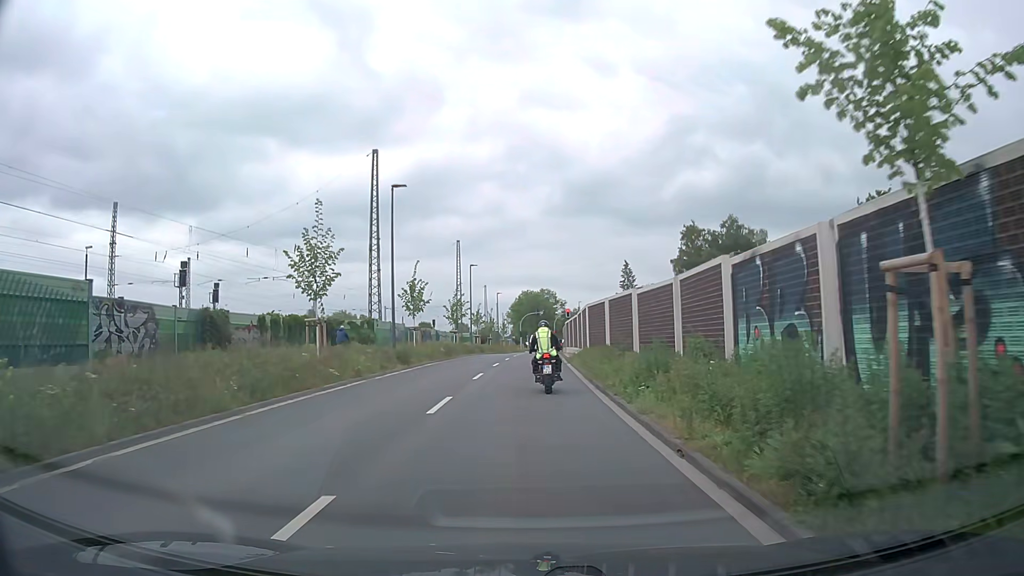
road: secondary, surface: asphalt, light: Day
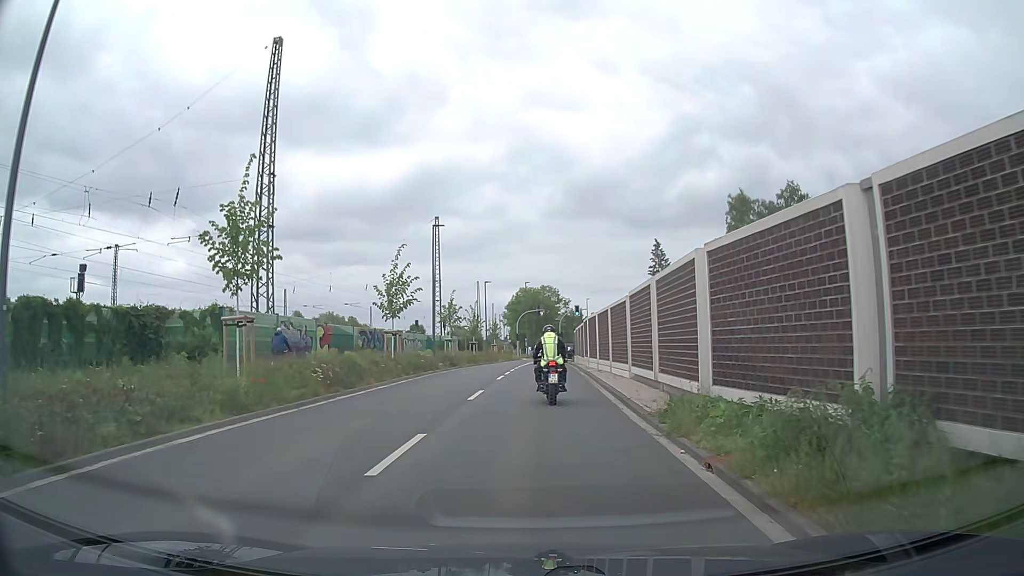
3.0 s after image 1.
(-0.1, +22.5) m; 0°
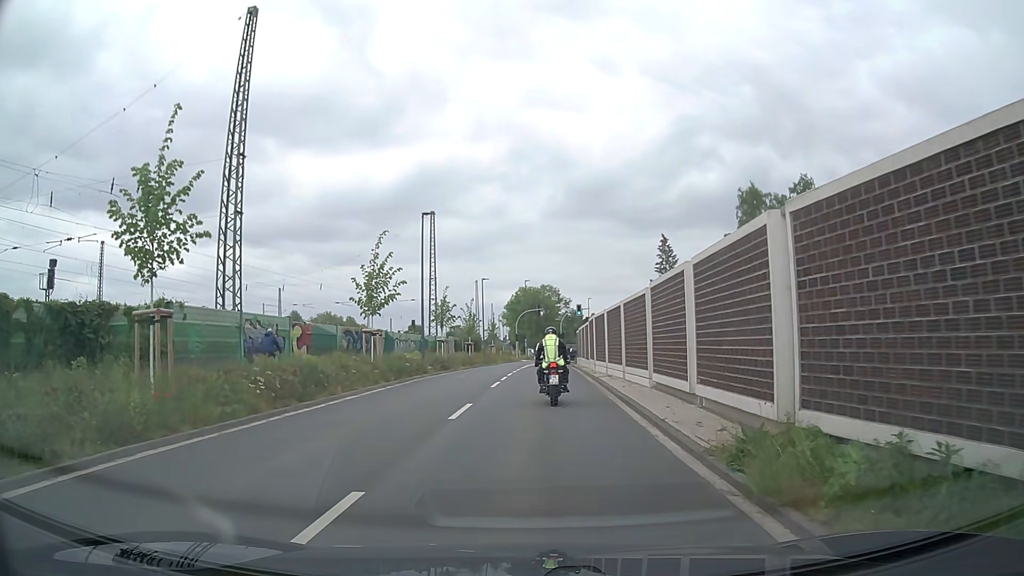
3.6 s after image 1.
(0.0, +3.6) m; 0°
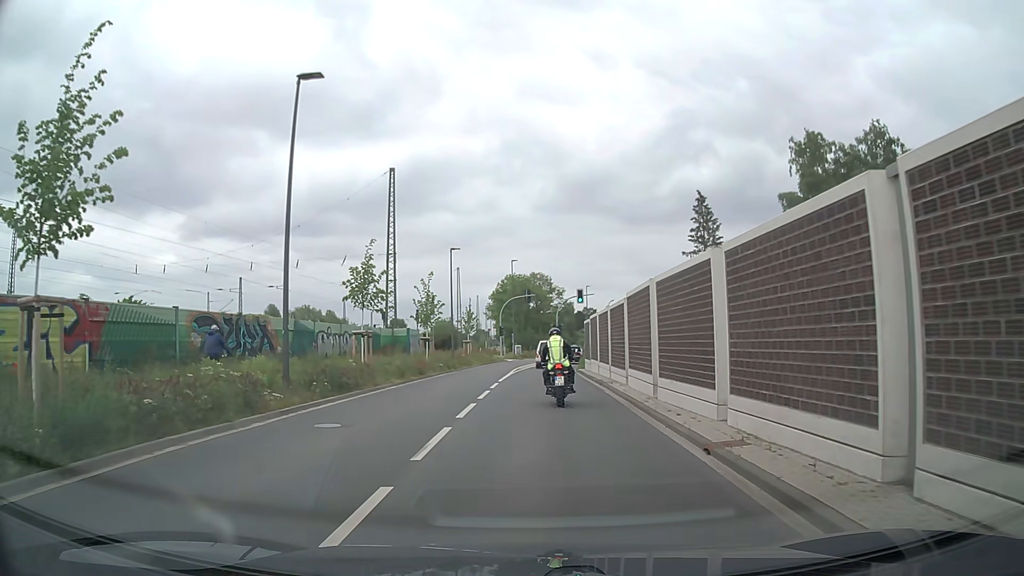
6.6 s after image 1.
(+0.2, +17.7) m; +2°
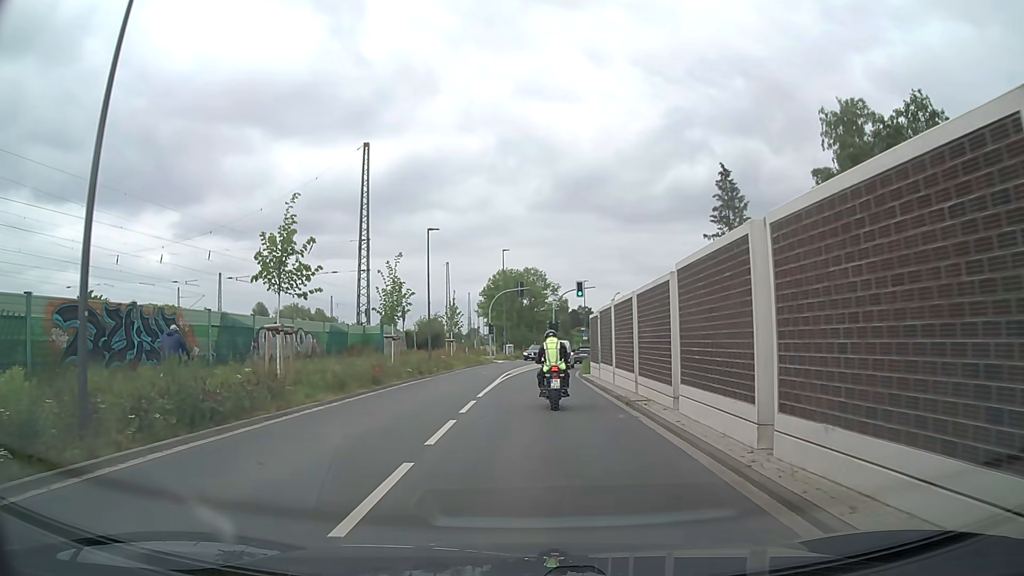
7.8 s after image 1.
(0.0, +7.6) m; 0°
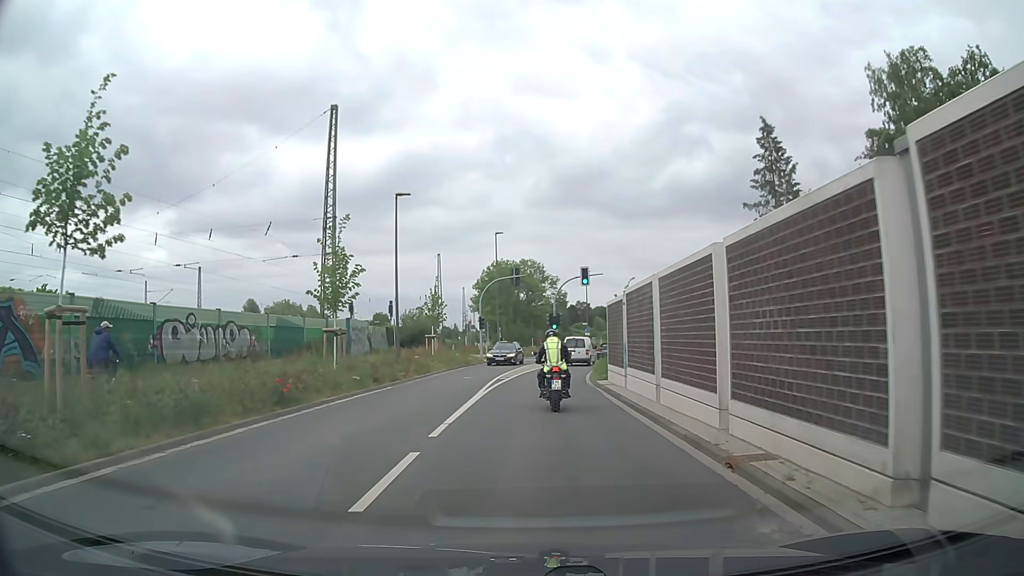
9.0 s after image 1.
(0.0, +8.3) m; 0°
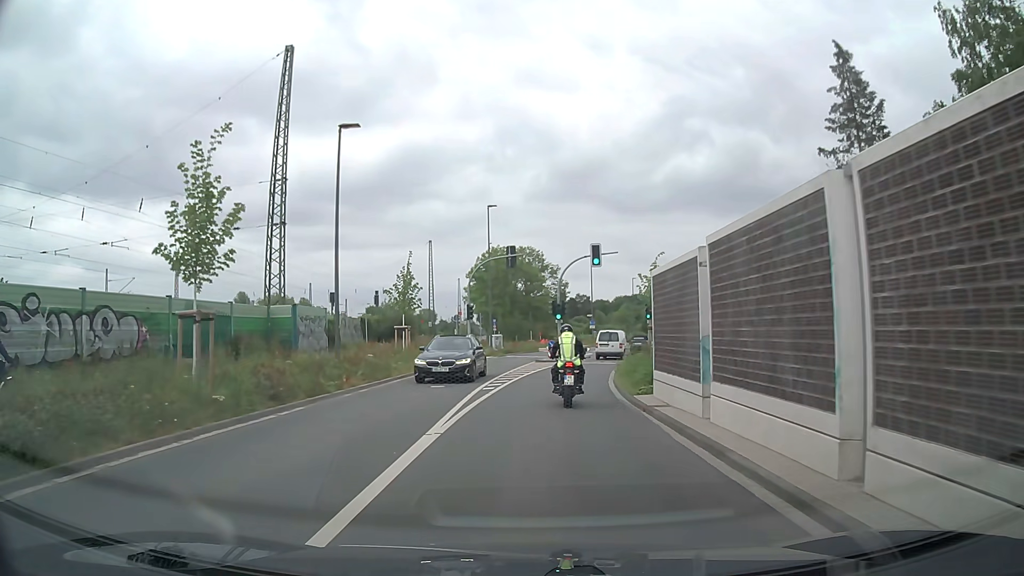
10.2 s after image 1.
(0.0, +9.1) m; 0°
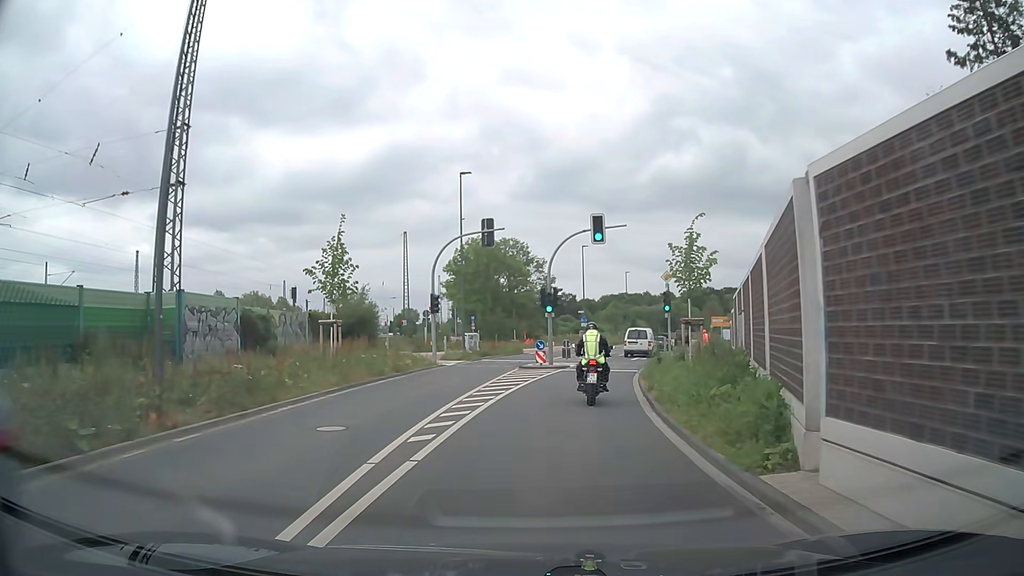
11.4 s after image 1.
(+0.1, +9.5) m; +1°
(0, +10) (+1, +20) (+3, +30) (+6, +39) (+8, +49) (+11, +59) (+14, +68) (+17, +78) (+20, +87) (+23, +97) m
